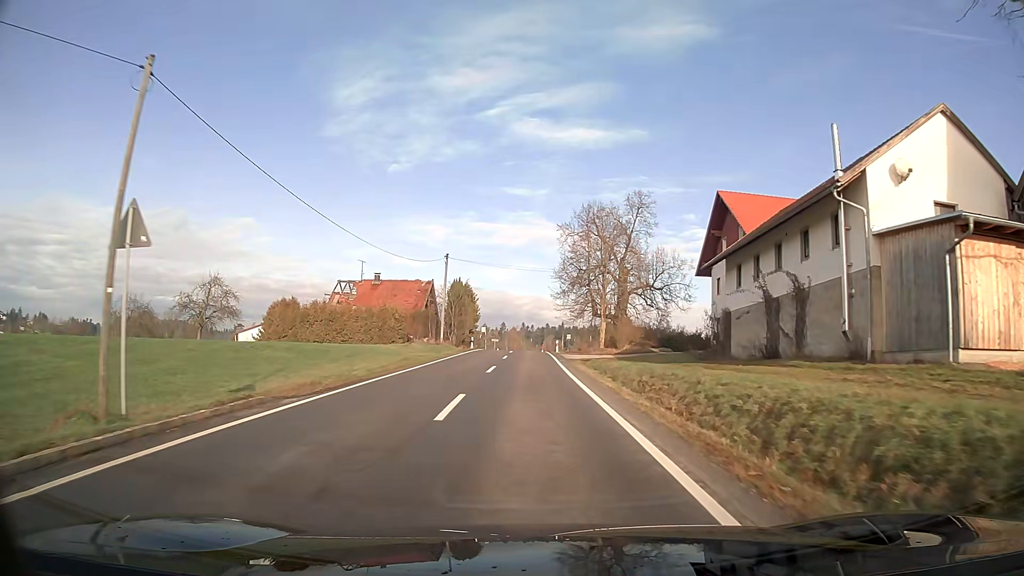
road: tertiary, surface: asphalt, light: Day
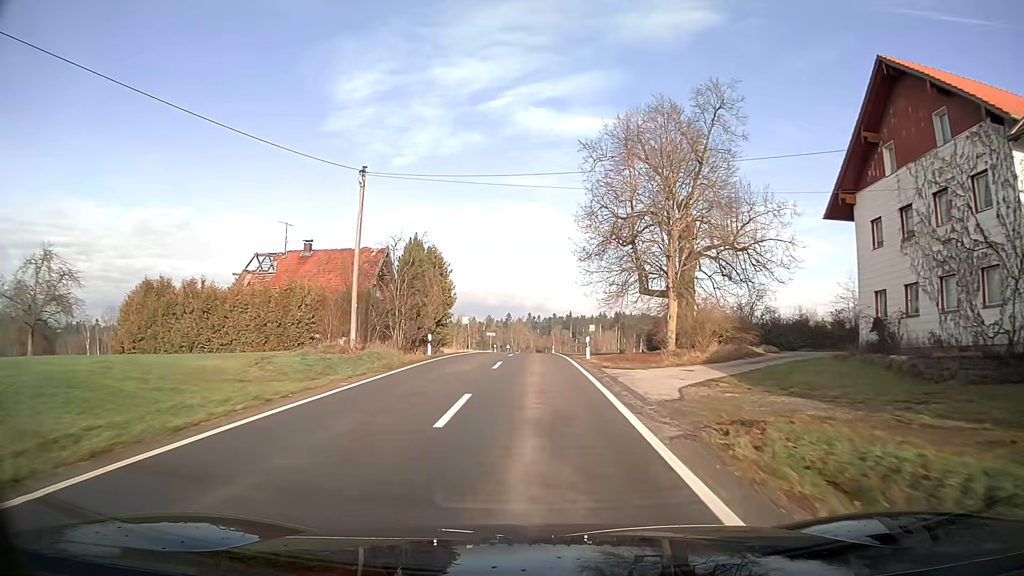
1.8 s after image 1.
(-0.1, +25.3) m; 0°
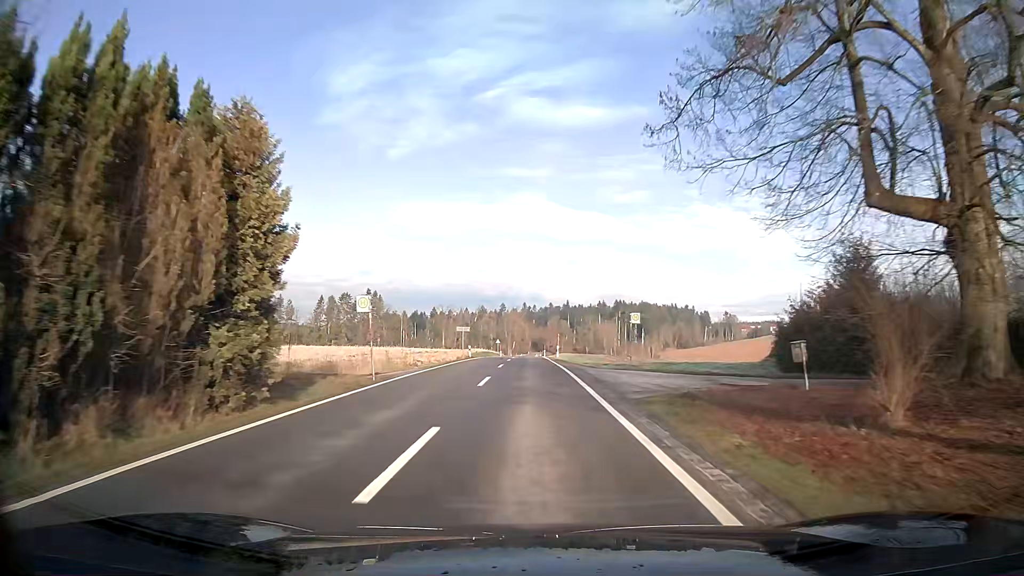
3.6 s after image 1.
(0.0, +27.6) m; 0°
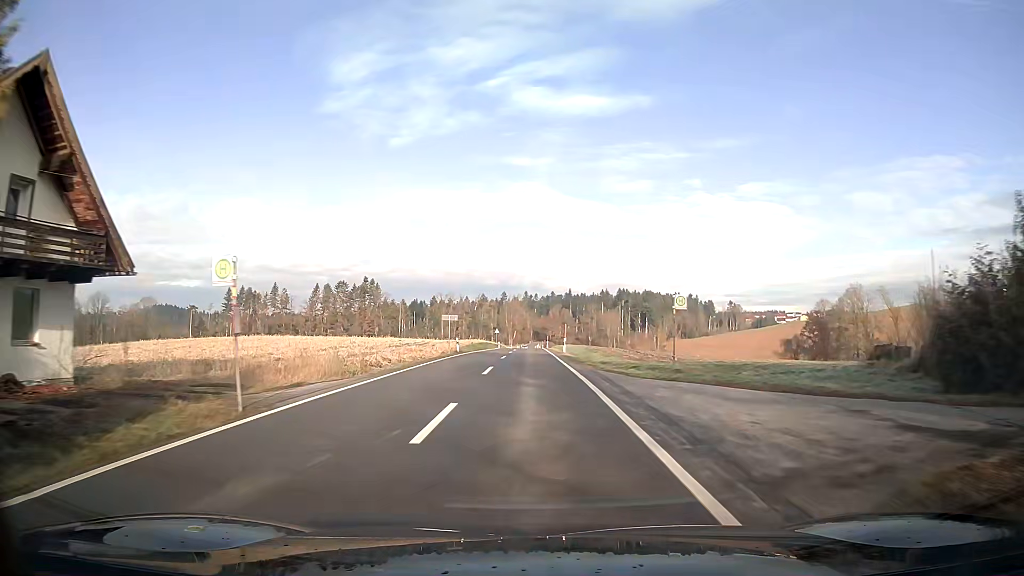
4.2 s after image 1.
(0.0, +9.5) m; 0°
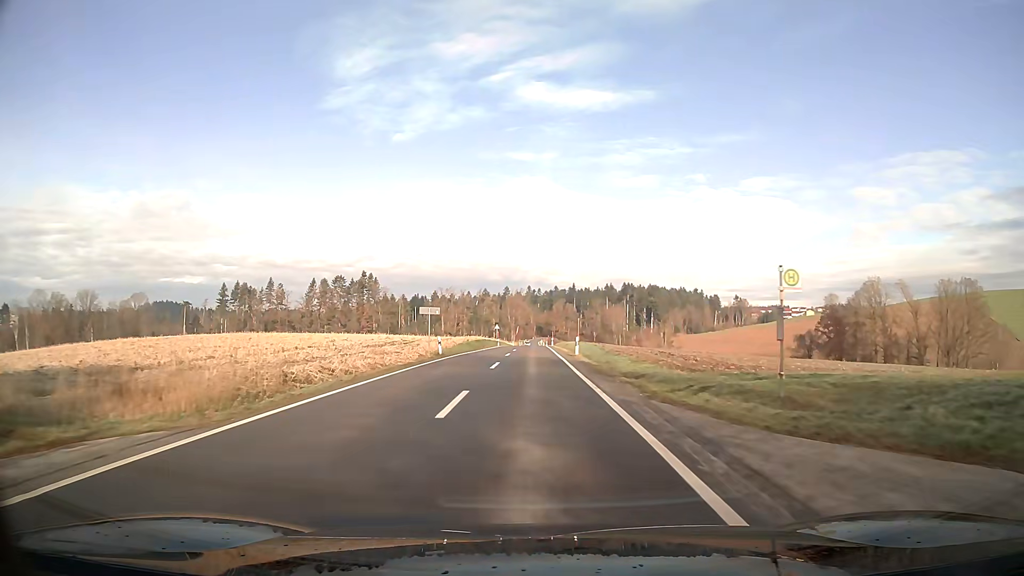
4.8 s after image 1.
(0.0, +9.7) m; 0°
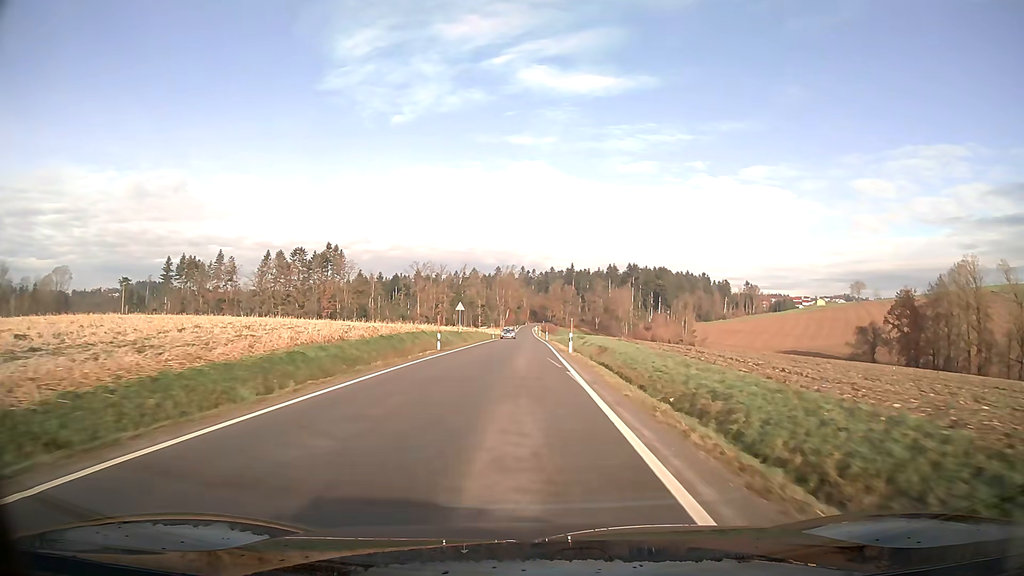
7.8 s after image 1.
(+0.1, +50.4) m; 0°
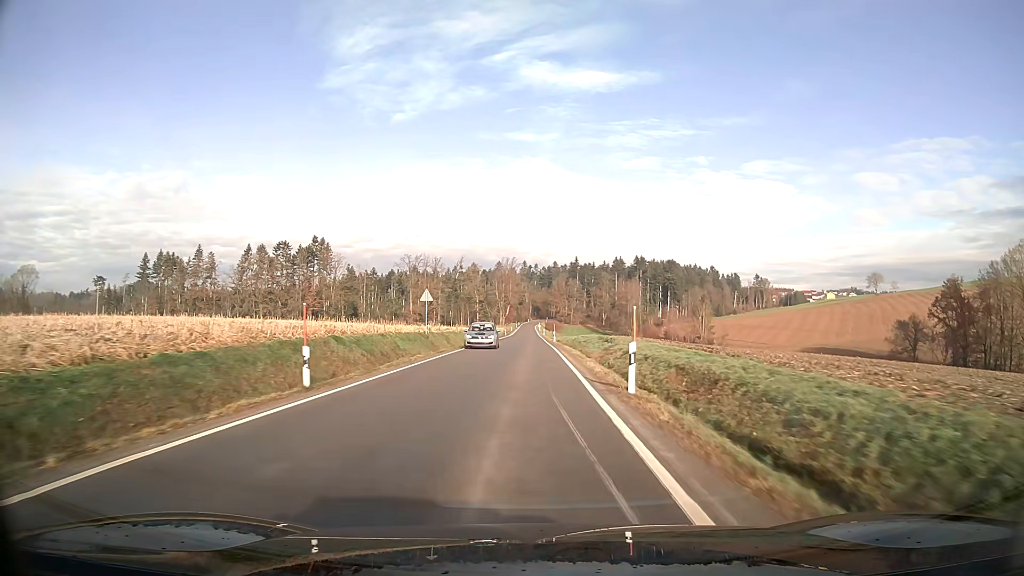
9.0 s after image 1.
(0.0, +21.0) m; 0°
